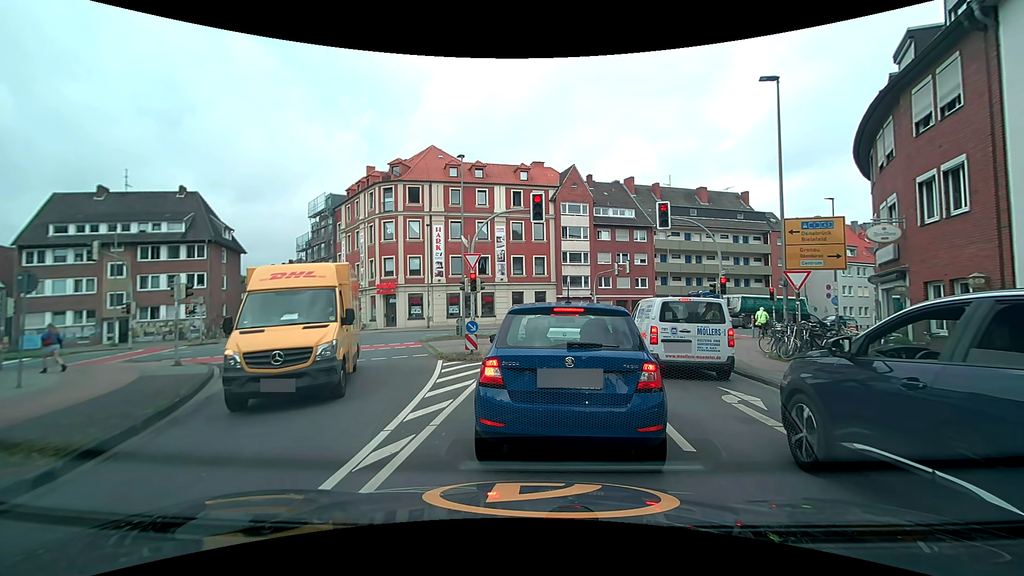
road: tertiary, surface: asphalt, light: Day
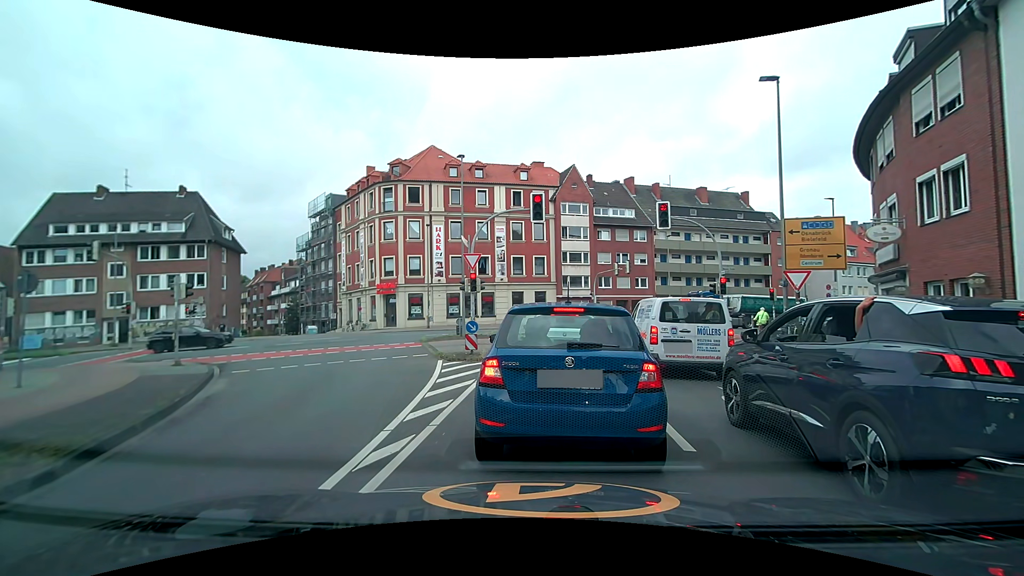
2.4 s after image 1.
(0.0, 0.0) m; 0°
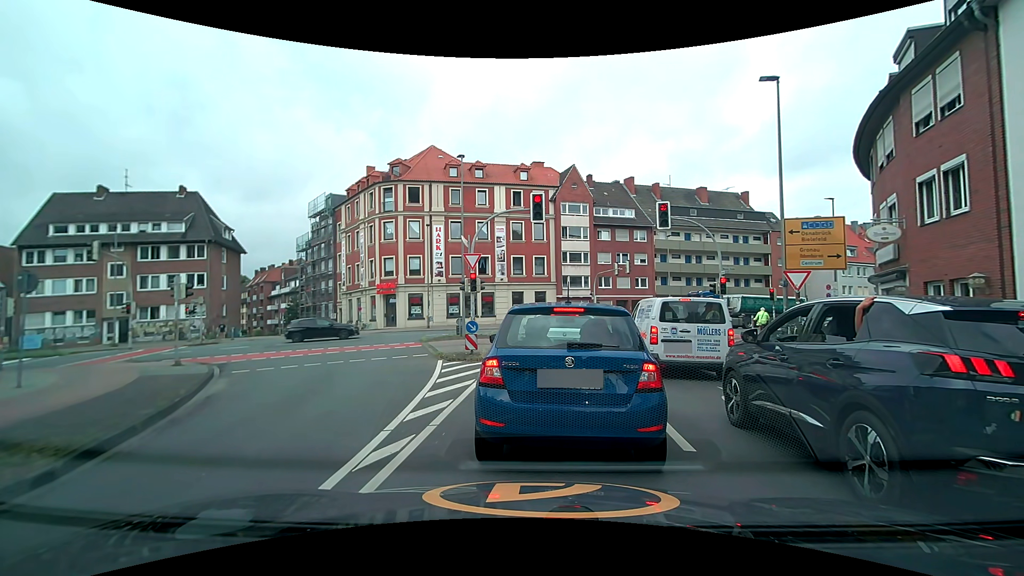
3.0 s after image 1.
(0.0, 0.0) m; 0°
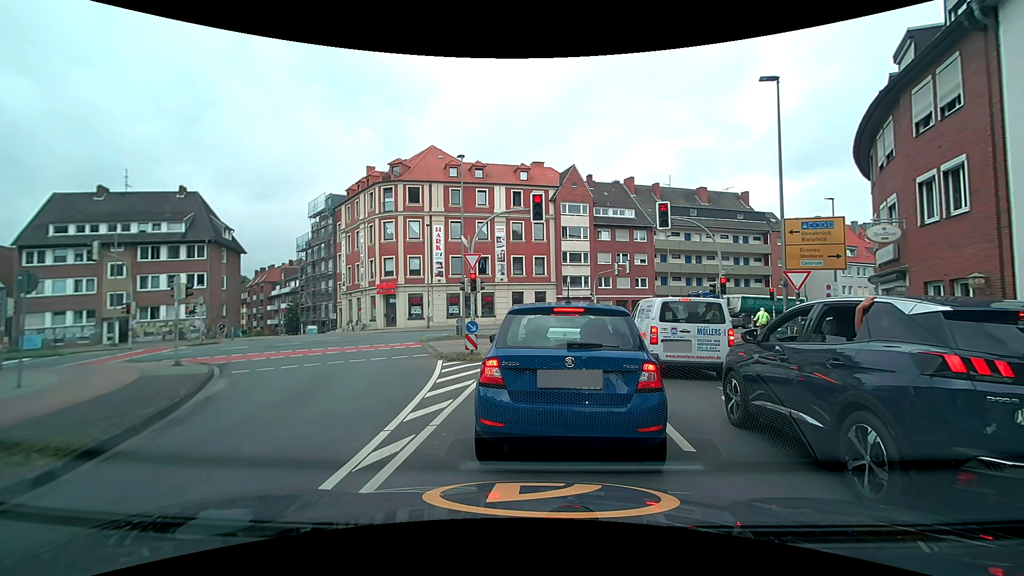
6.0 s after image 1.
(0.0, 0.0) m; 0°
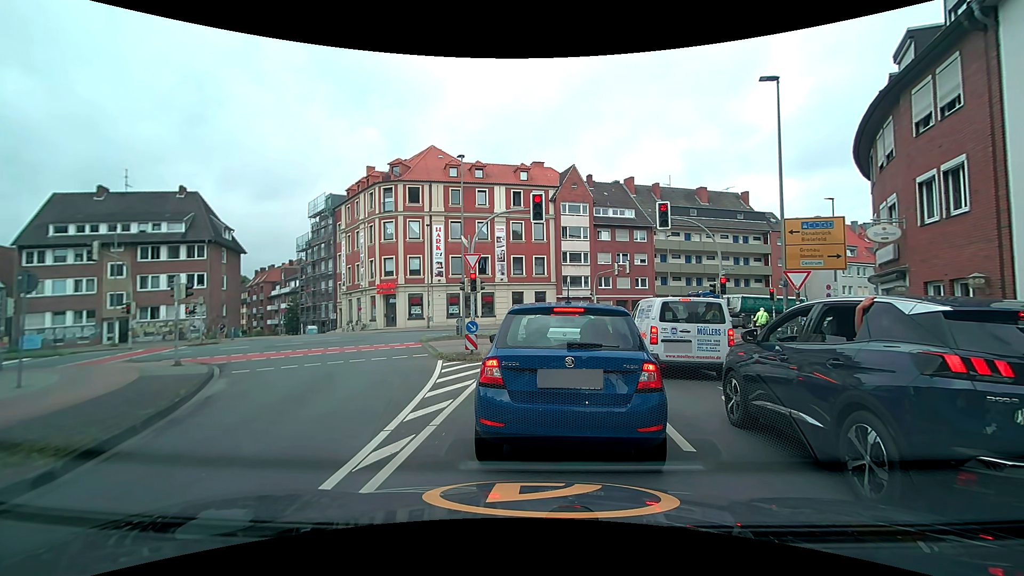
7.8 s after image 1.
(0.0, 0.0) m; 0°
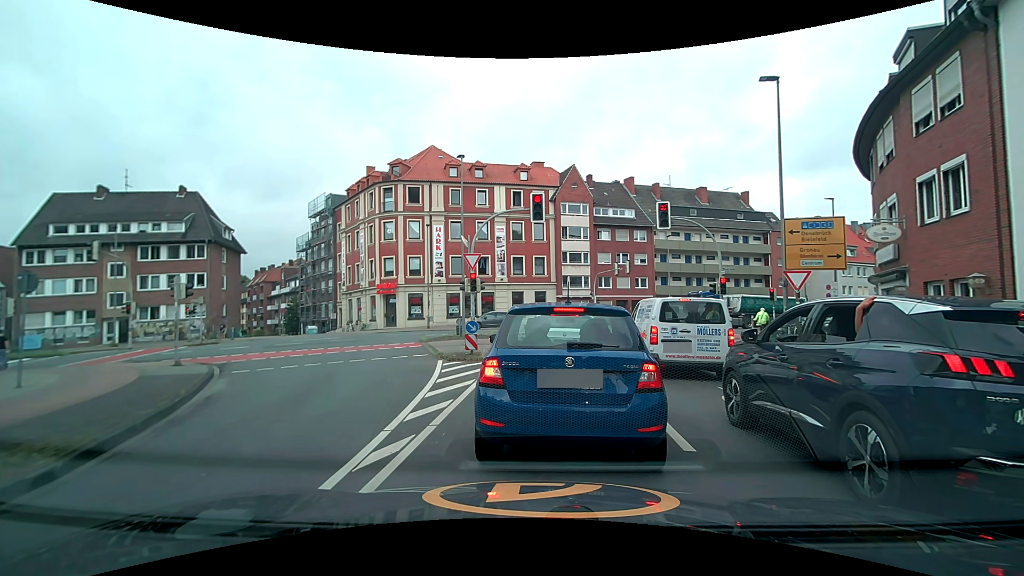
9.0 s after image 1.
(0.0, 0.0) m; 0°
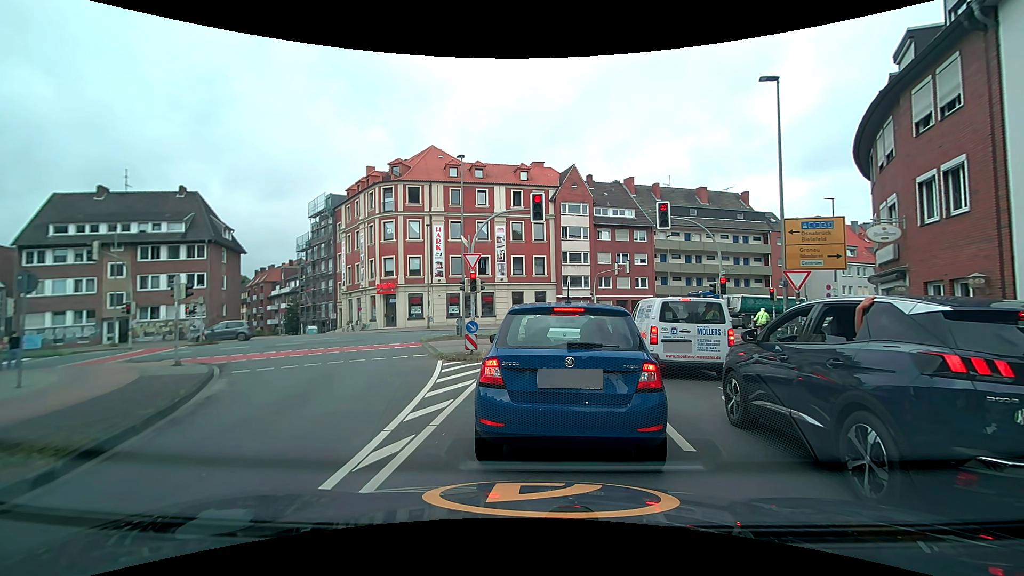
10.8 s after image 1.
(0.0, 0.0) m; 0°
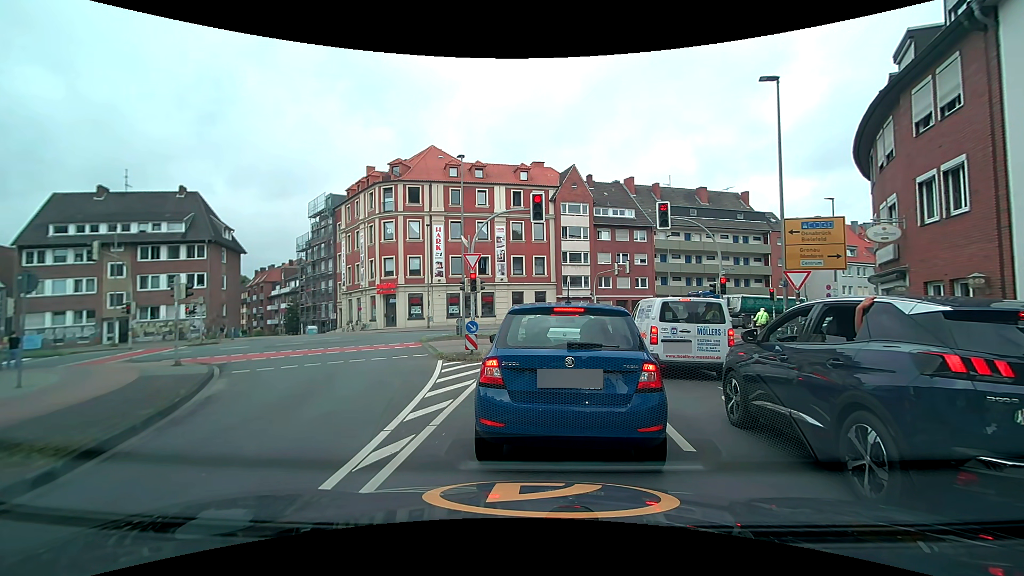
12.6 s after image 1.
(0.0, 0.0) m; 0°
